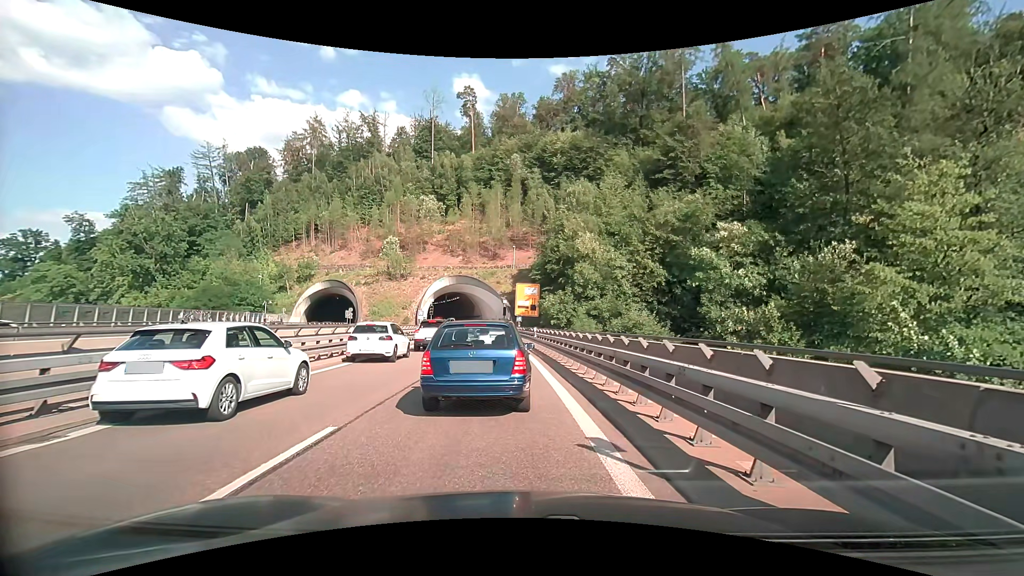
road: trunk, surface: asphalt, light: Day
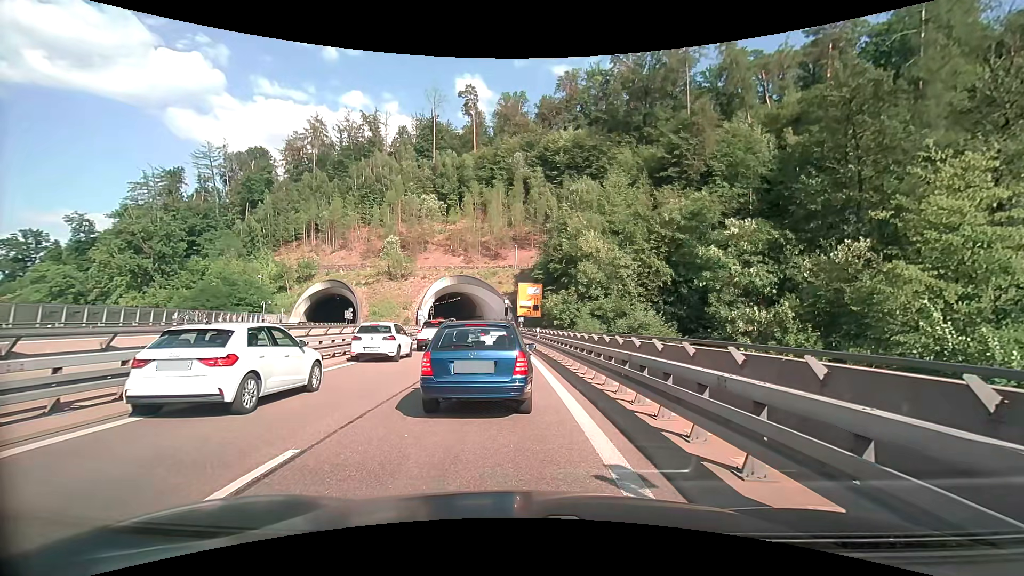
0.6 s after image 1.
(0.0, +1.2) m; +1°
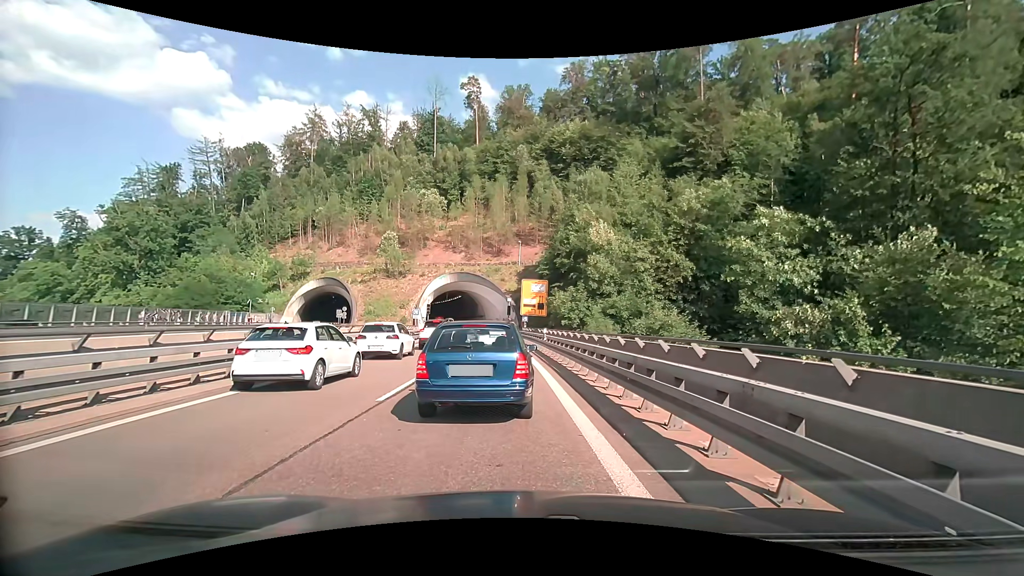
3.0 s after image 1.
(0.0, +4.6) m; +1°
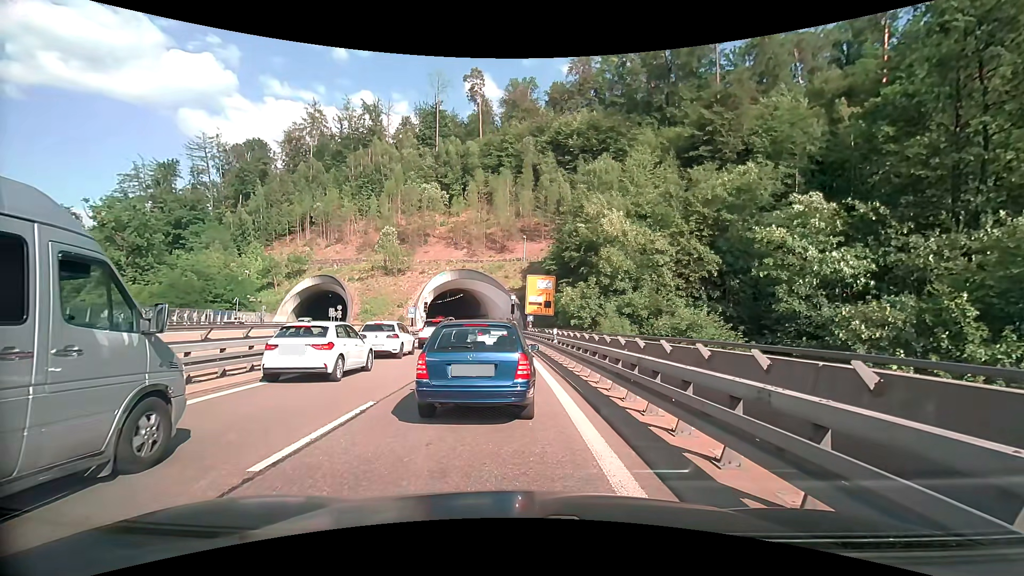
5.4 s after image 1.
(0.0, +4.3) m; -1°
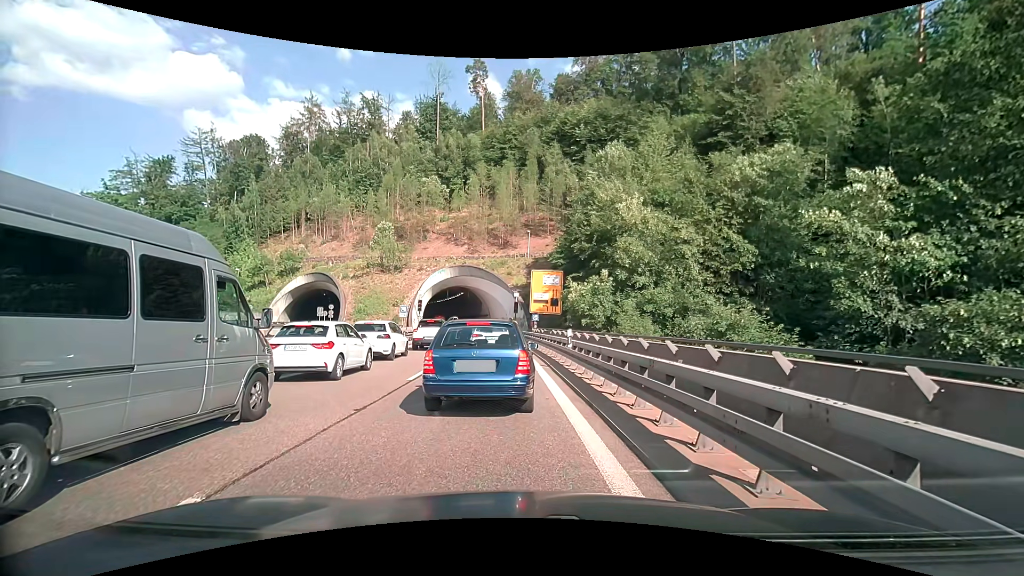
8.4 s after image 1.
(0.0, +4.8) m; -2°
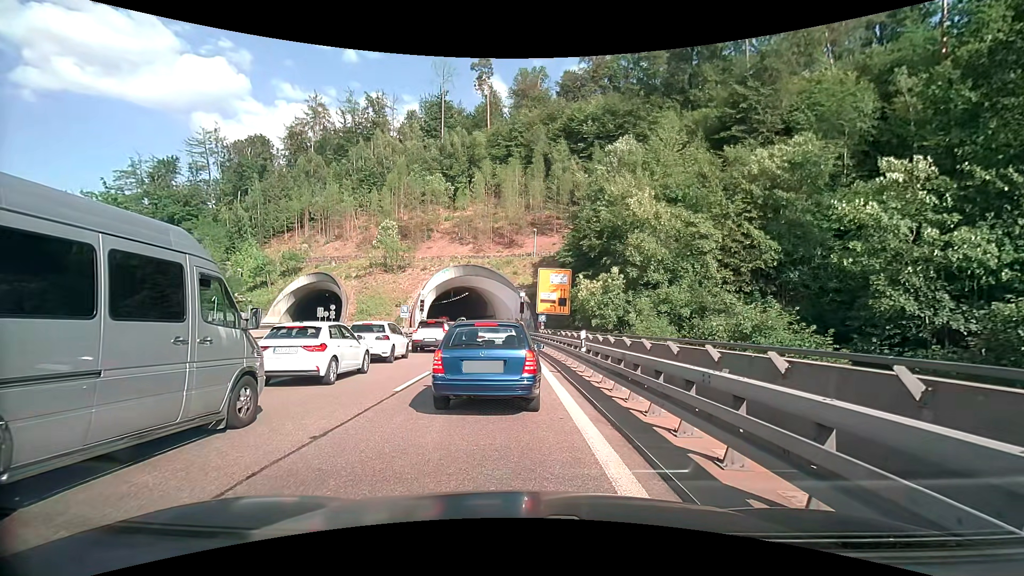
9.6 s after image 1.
(0.0, +1.9) m; -1°
